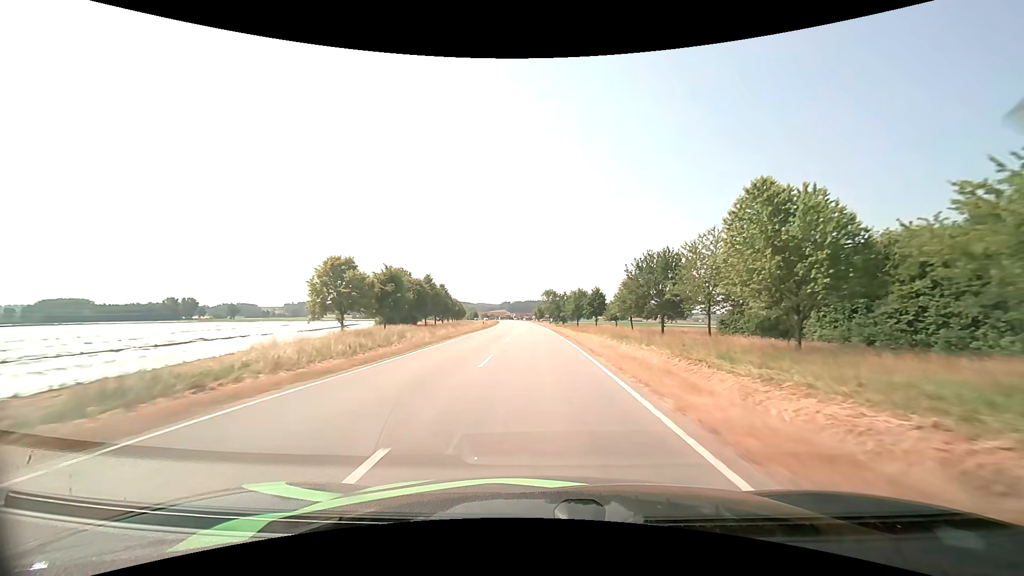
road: tertiary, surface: asphalt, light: Day
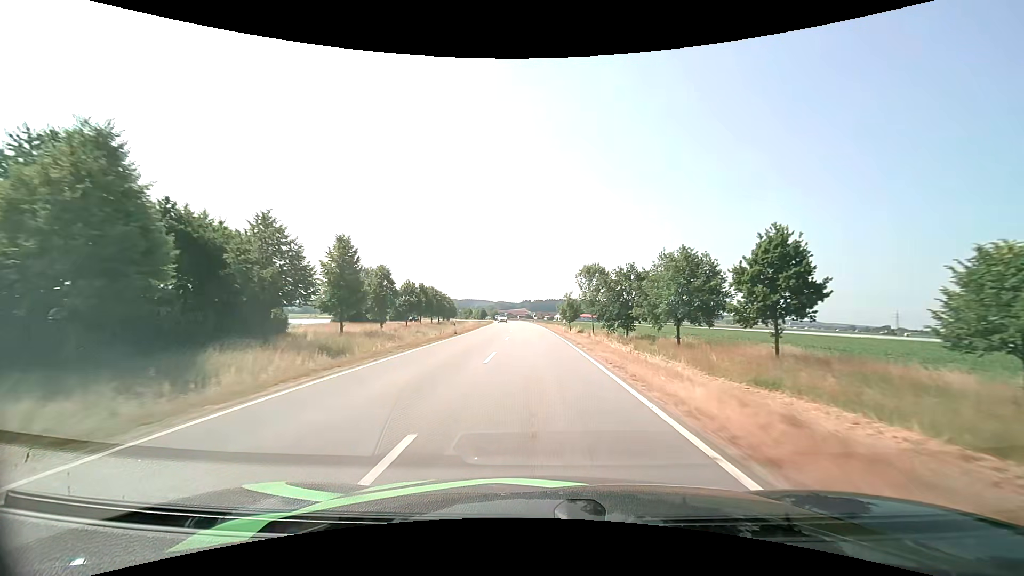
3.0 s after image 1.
(-1.5, +72.5) m; -2°
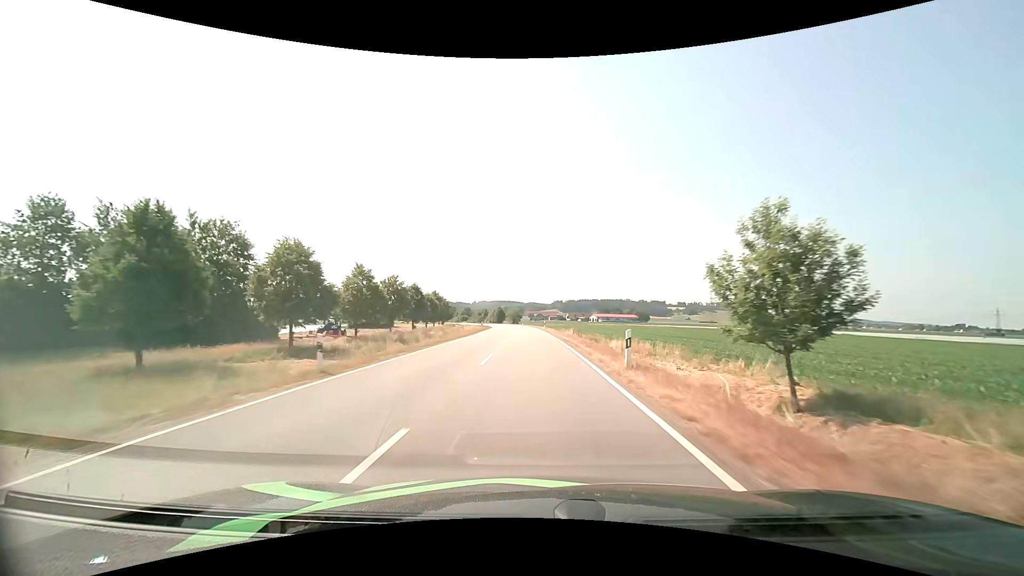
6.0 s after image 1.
(-1.8, +72.9) m; -4°
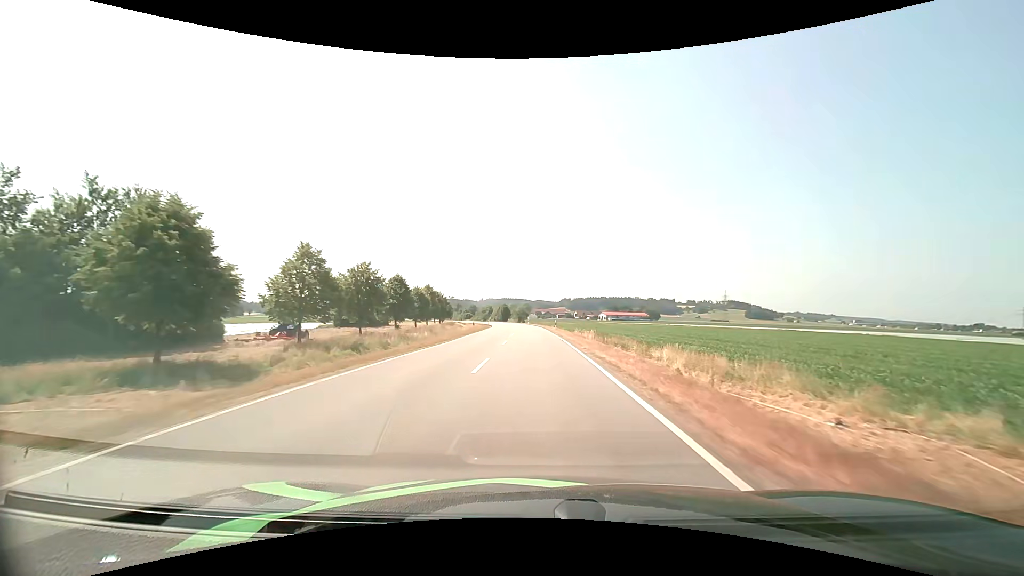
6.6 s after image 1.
(-0.1, +14.6) m; -1°
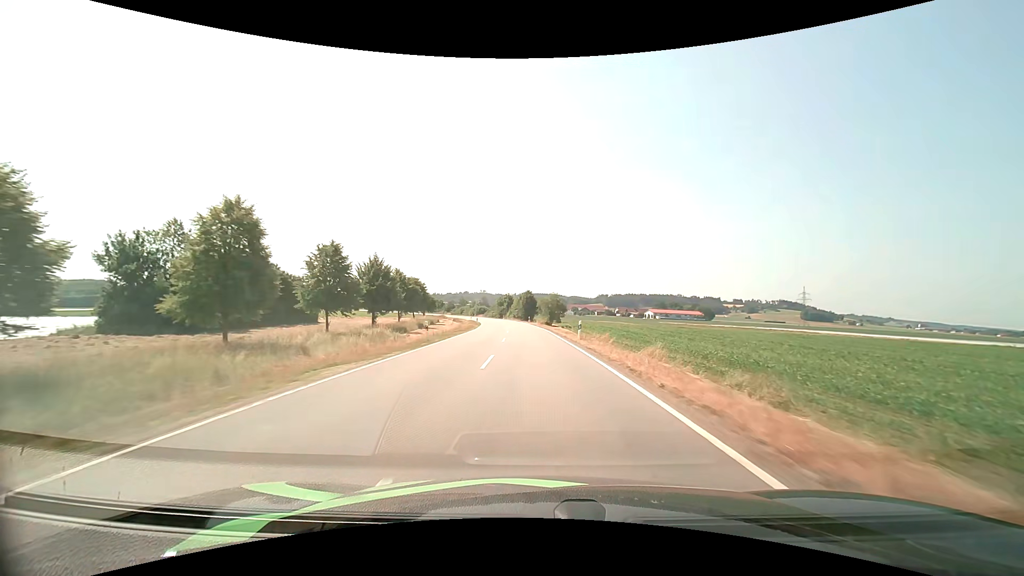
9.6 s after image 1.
(-2.1, +72.4) m; -4°
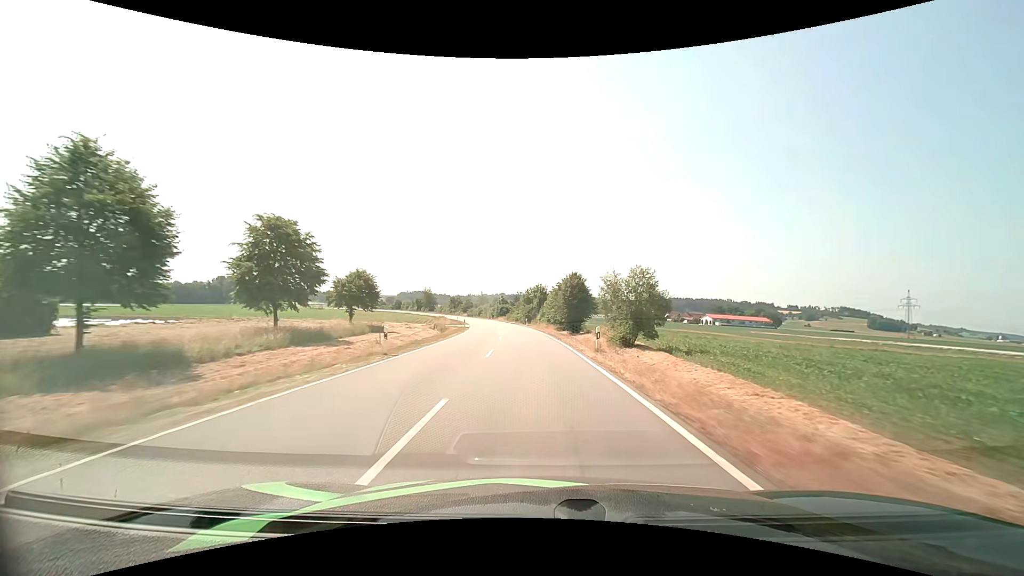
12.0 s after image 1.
(-1.9, +57.0) m; -4°
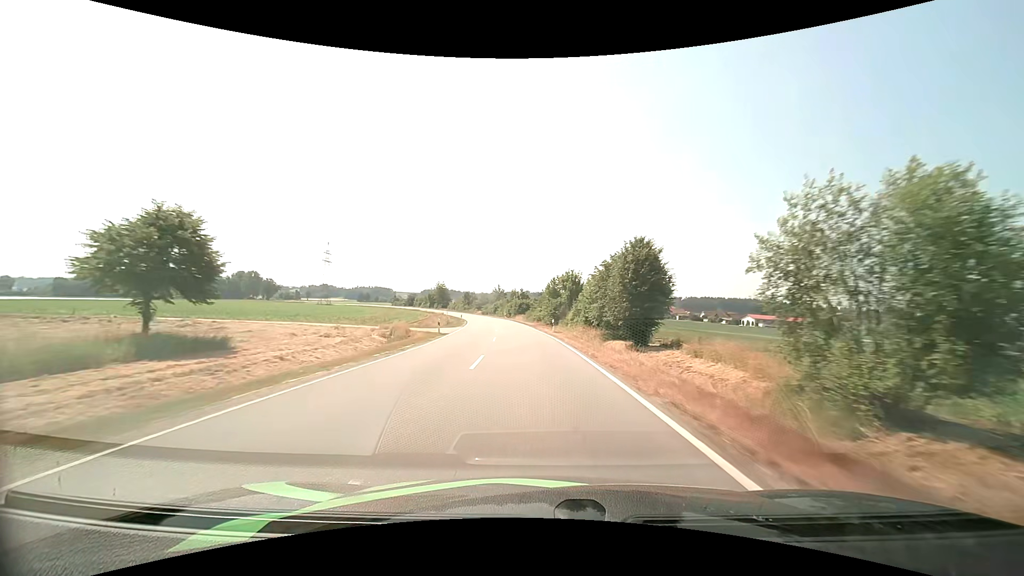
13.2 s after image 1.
(-0.8, +28.4) m; -3°
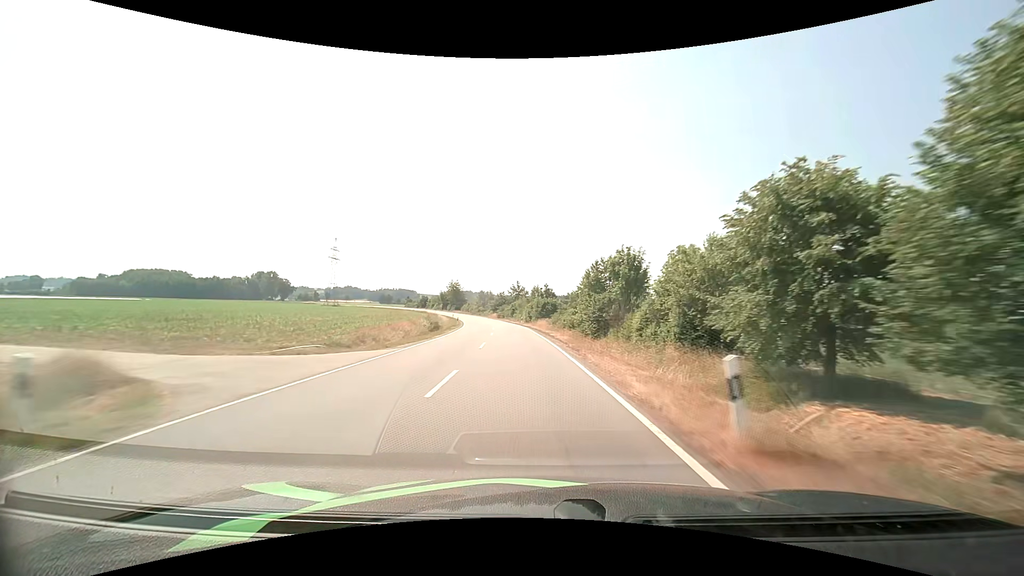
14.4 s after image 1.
(-0.6, +28.5) m; -3°
(0, +10) (0, +20) (-1, +30) (-2, +40) (-3, +50) (-4, +60) (-5, +70) (-7, +80) (-9, +89) (-11, +99) m
